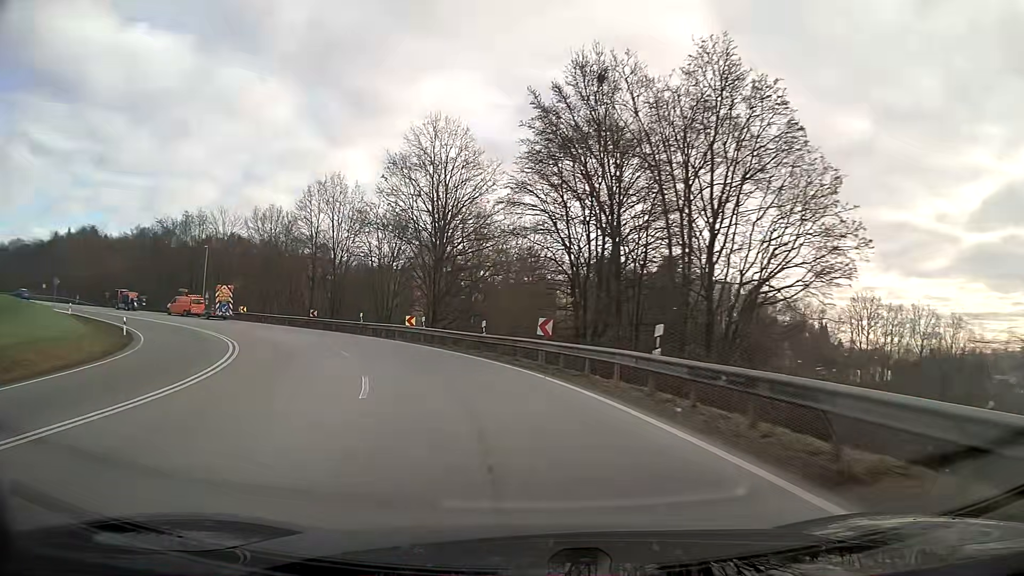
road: primary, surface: asphalt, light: Day
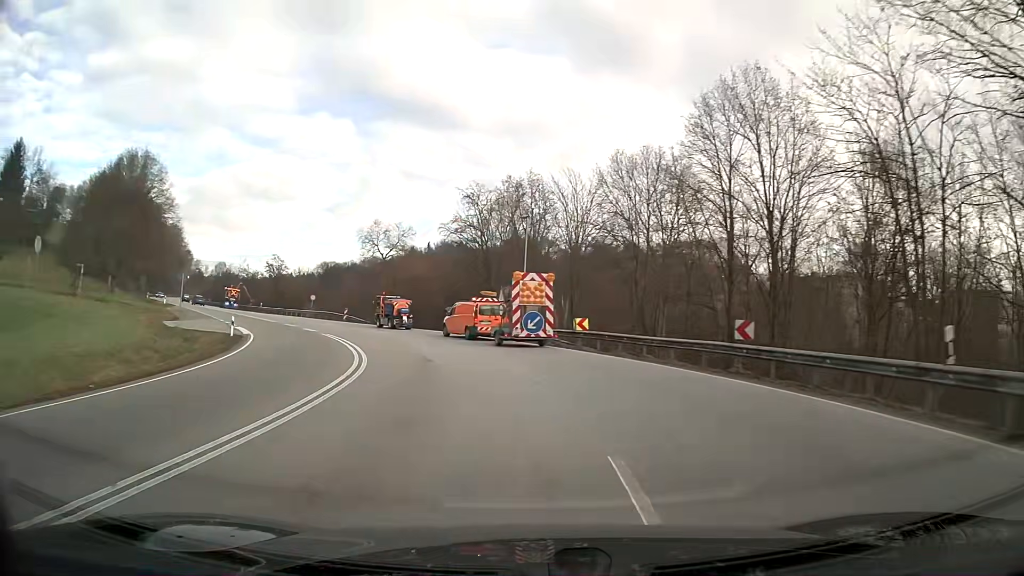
(-9.9, +31.2) m; -34°
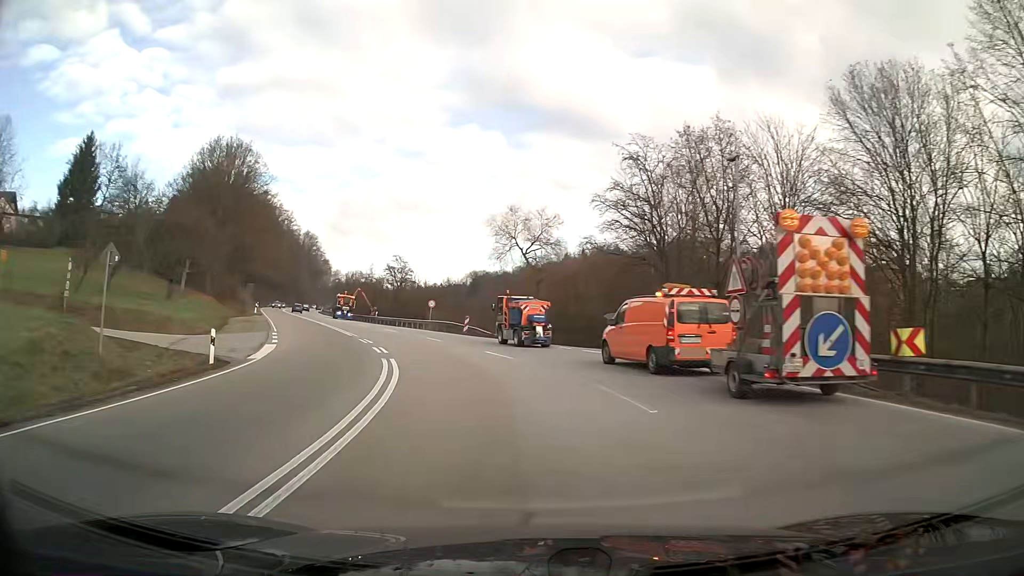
(-1.9, +16.5) m; -13°
